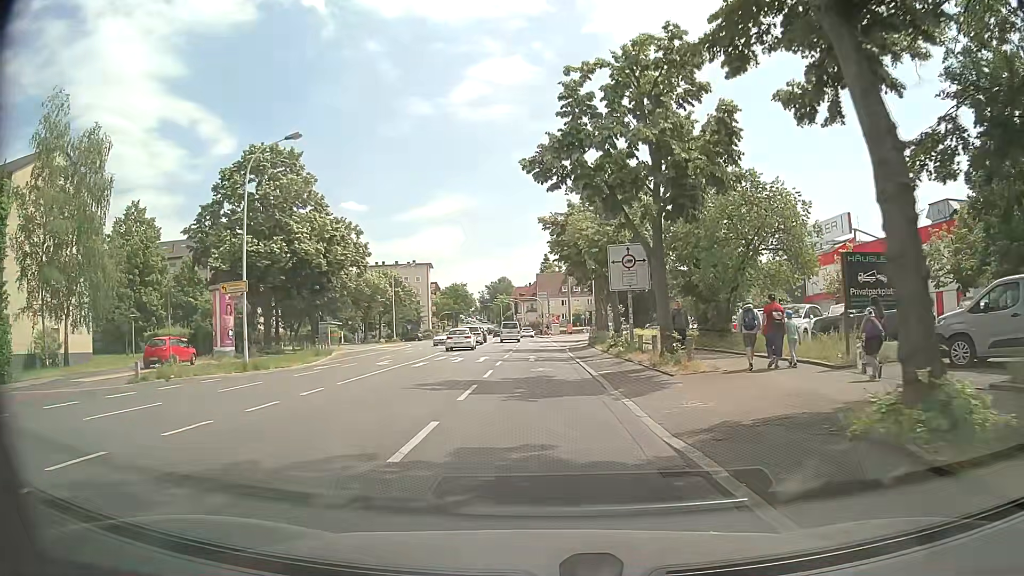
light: Day
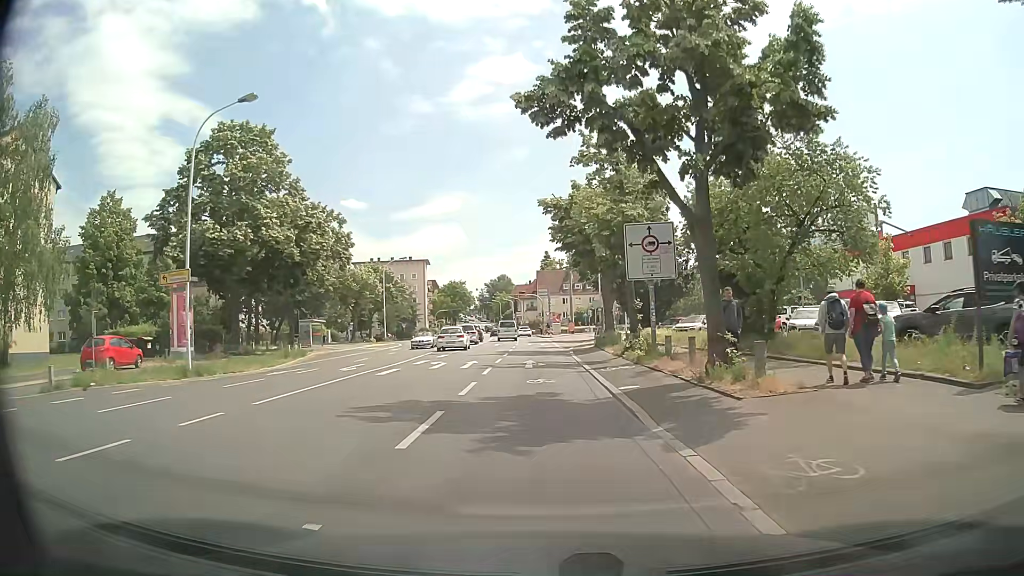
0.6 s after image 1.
(0.0, +5.4) m; 0°
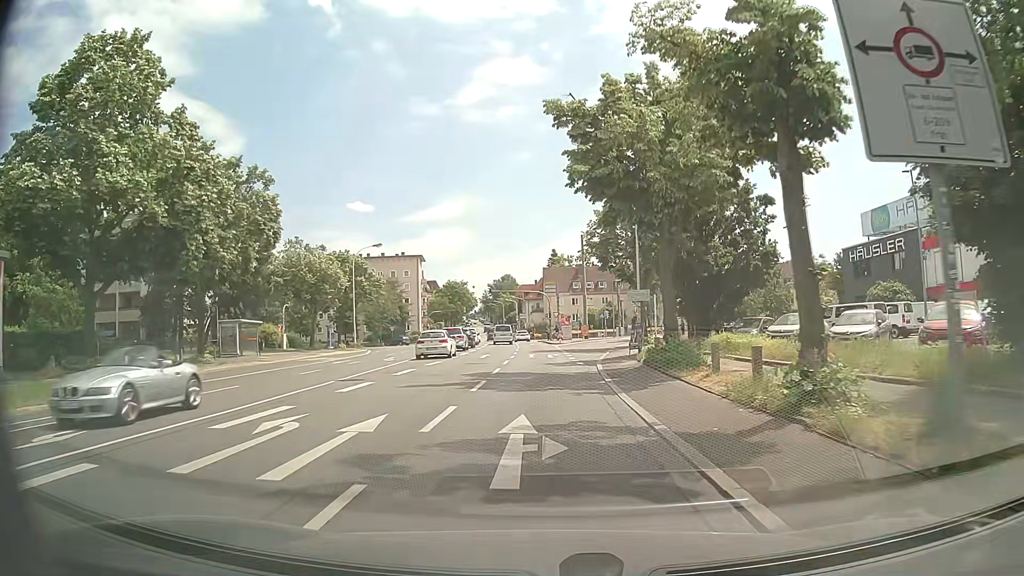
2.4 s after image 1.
(0.0, +16.2) m; 0°
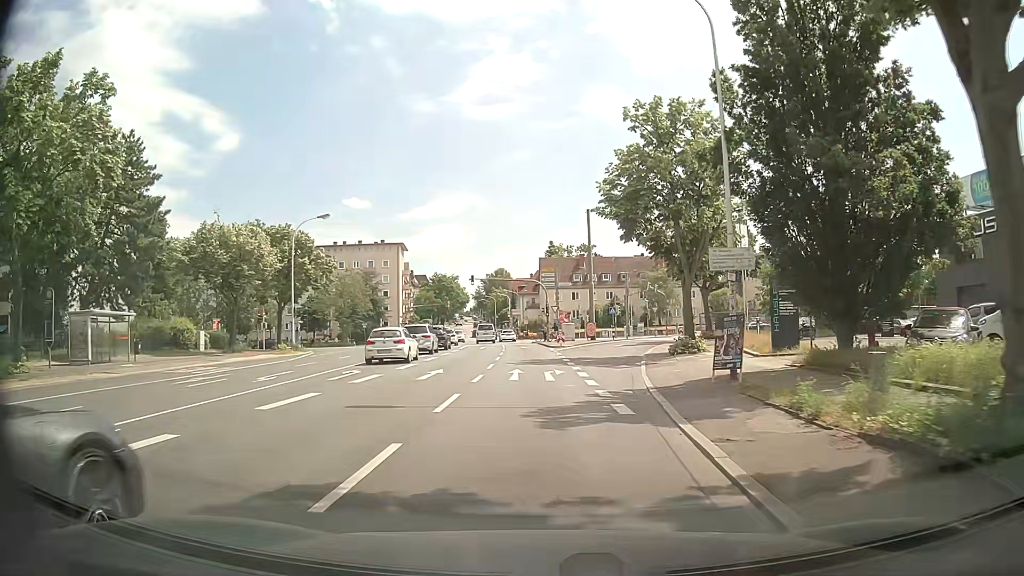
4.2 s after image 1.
(-0.1, +16.0) m; 0°
(0, +10) (+1, +20) (+2, +30) (+4, +40) (+6, +49) (+10, +59) (+16, +67) (+24, +73) (+33, +76) (+43, +77) m
